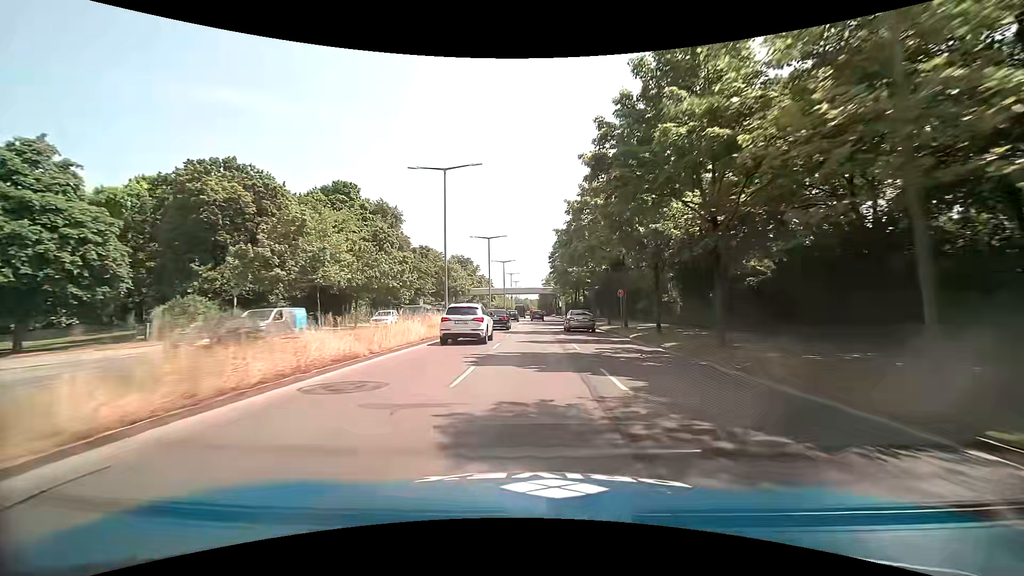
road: primary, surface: asphalt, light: Day
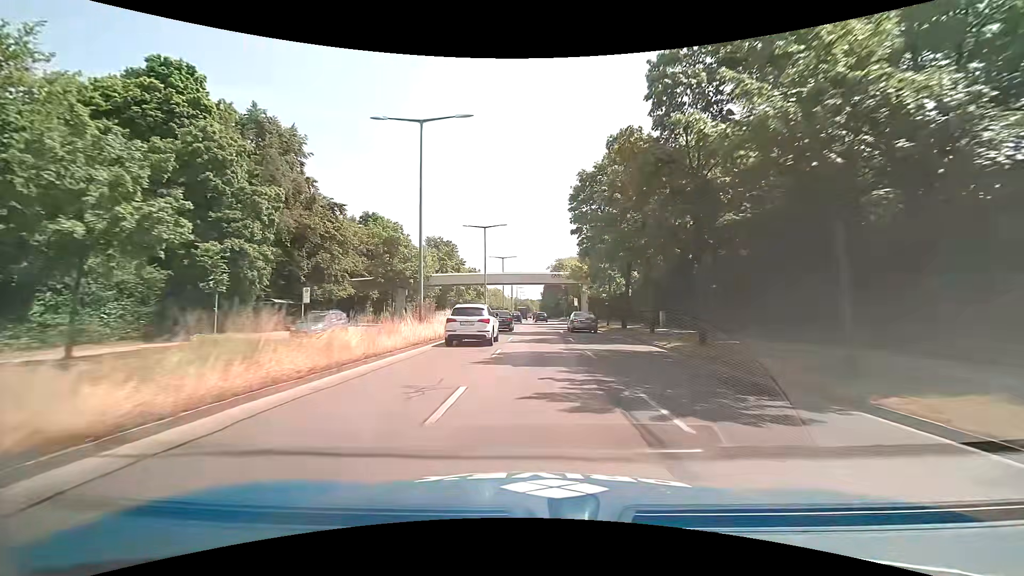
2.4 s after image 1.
(+0.2, +38.5) m; 0°
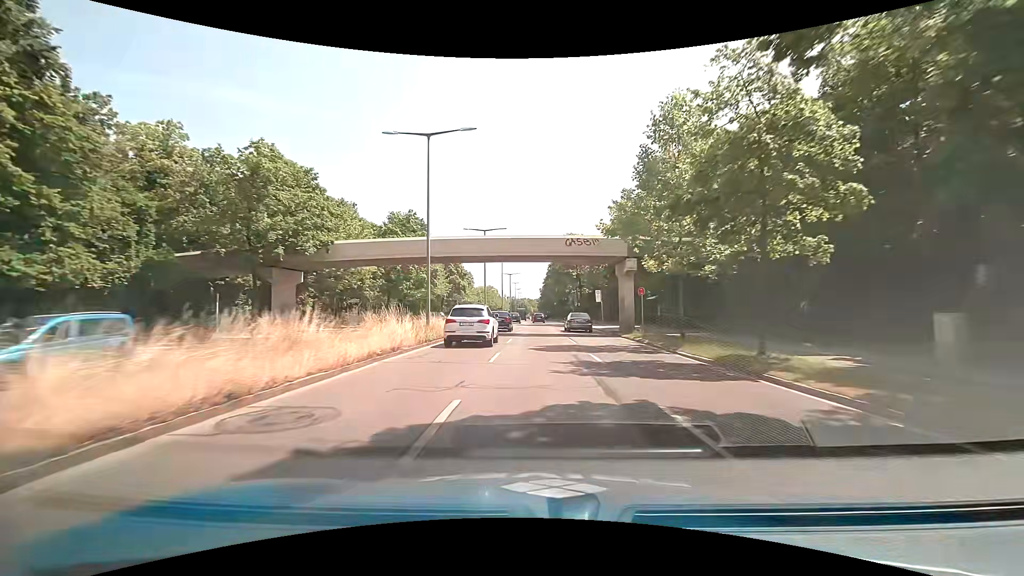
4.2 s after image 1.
(0.0, +28.0) m; 0°
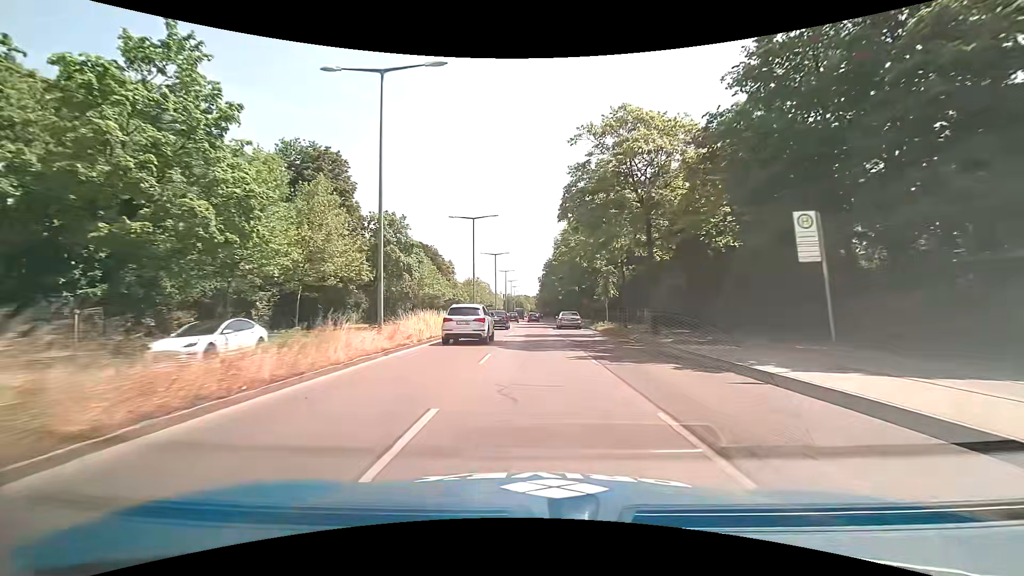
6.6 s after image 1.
(+0.3, +36.6) m; +1°
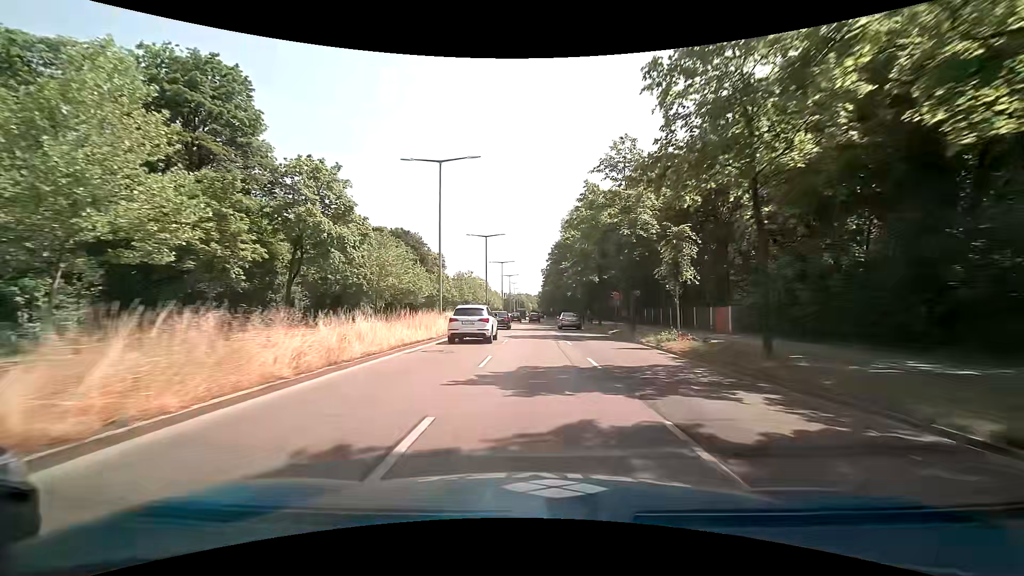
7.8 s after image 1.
(-0.3, +18.3) m; -1°
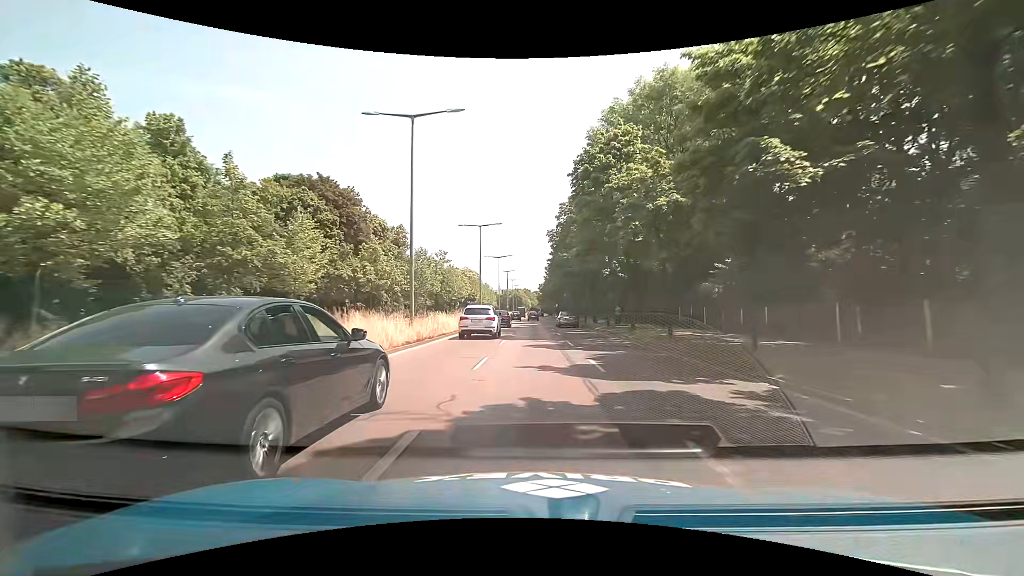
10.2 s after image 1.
(0.0, +36.5) m; 0°
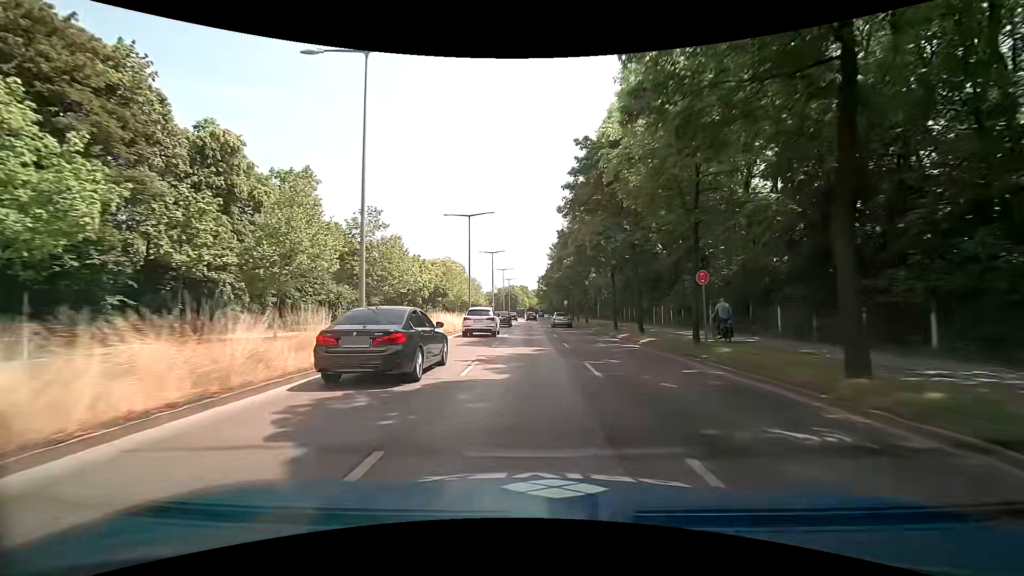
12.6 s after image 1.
(+0.2, +36.3) m; +1°
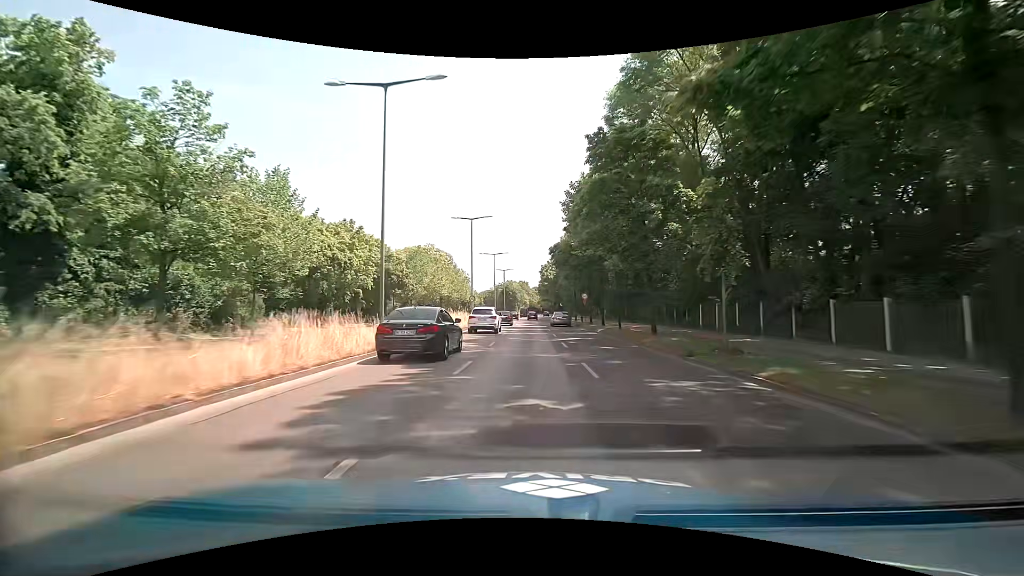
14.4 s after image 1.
(-0.3, +27.0) m; -1°
(0, +10) (0, +20) (0, +30) (0, +40) (0, +50) (0, +60) (0, +70) (-1, +80) (-1, +90) (-1, +100) m
